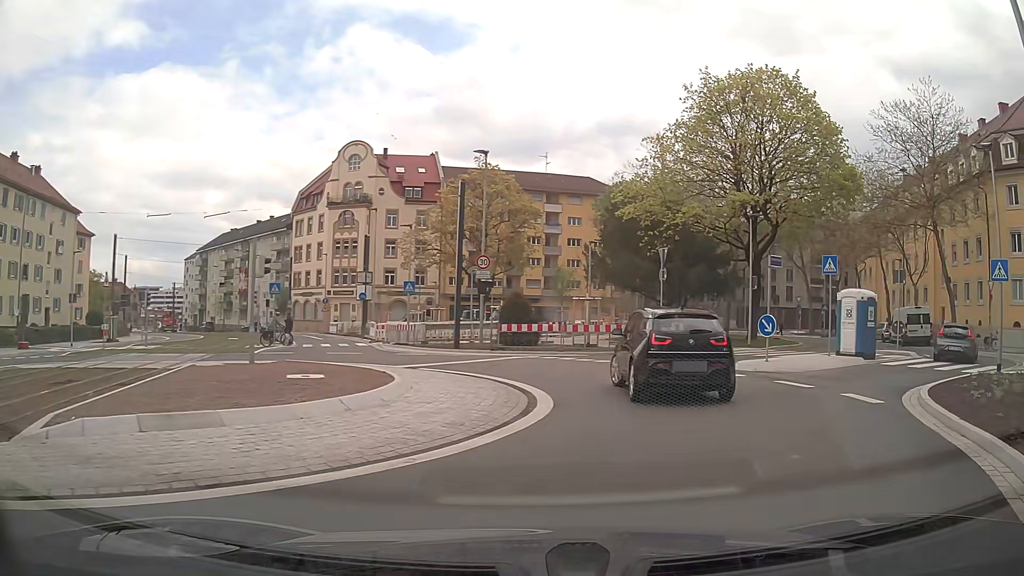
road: secondary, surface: asphalt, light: Day
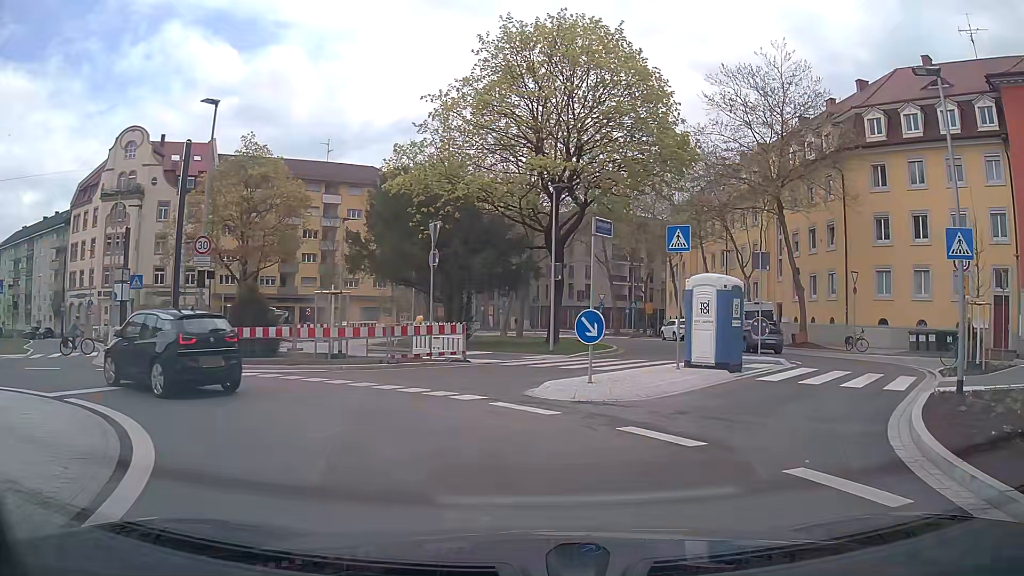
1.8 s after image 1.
(+1.5, +7.0) m; +17°
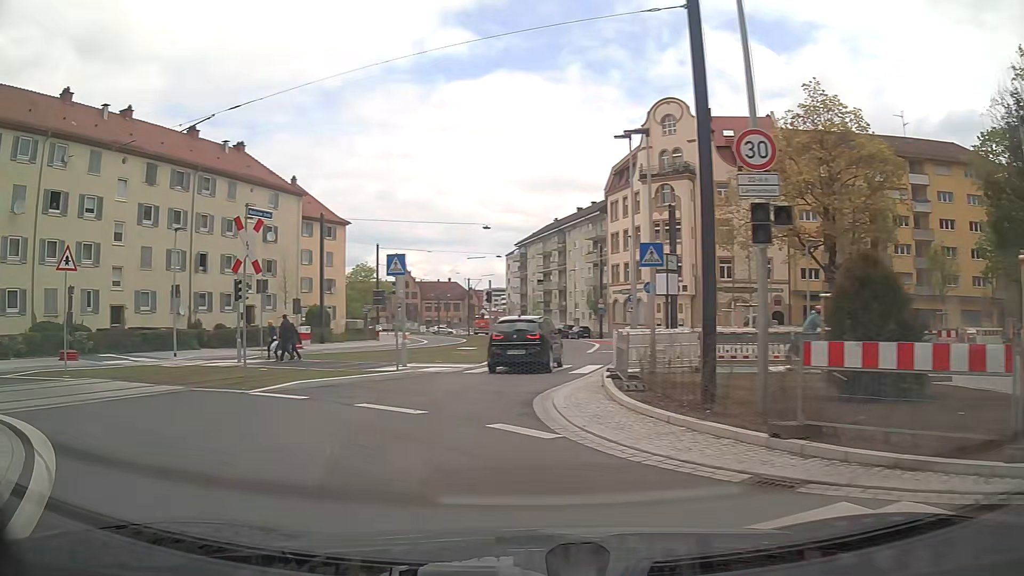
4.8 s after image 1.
(-4.0, +11.4) m; -50°
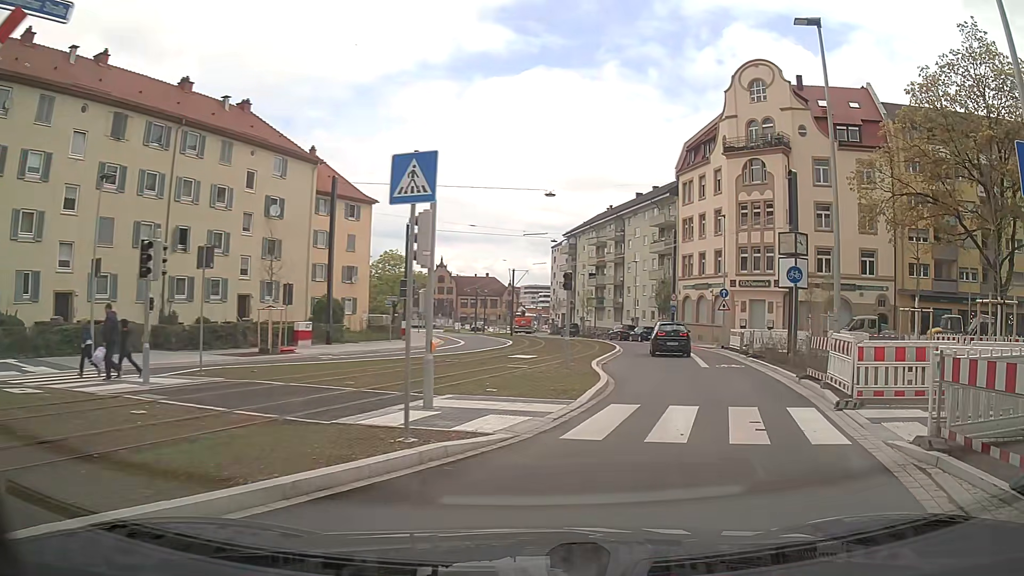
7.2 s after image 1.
(-1.6, +11.1) m; -2°
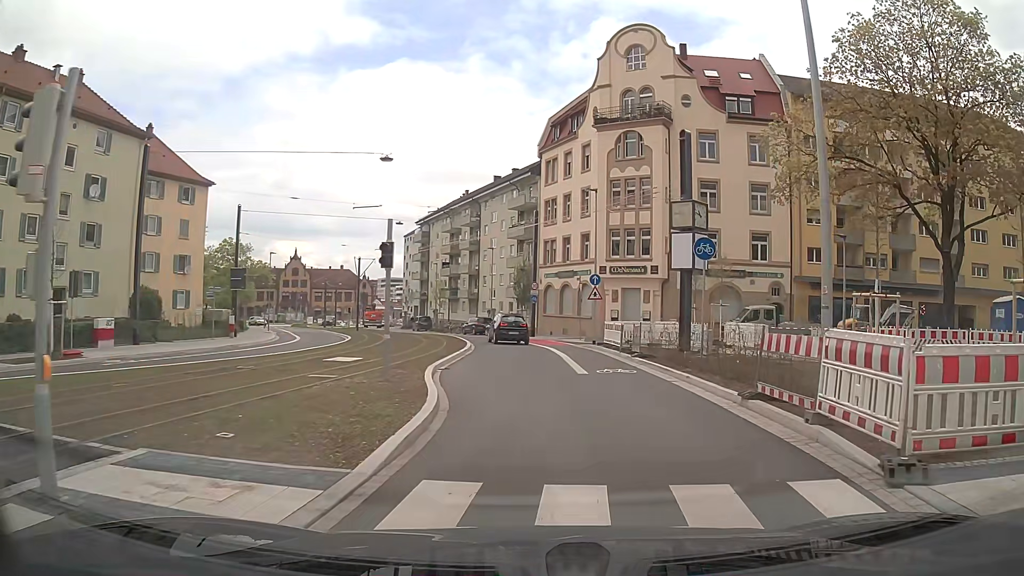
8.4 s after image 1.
(+0.8, +6.1) m; +12°
(0, +10) (0, +20) (-1, +30) (-2, +40) (-4, +50) (-8, +59) (-12, +68) (-16, +77) (-19, +87) (-22, +96) m
